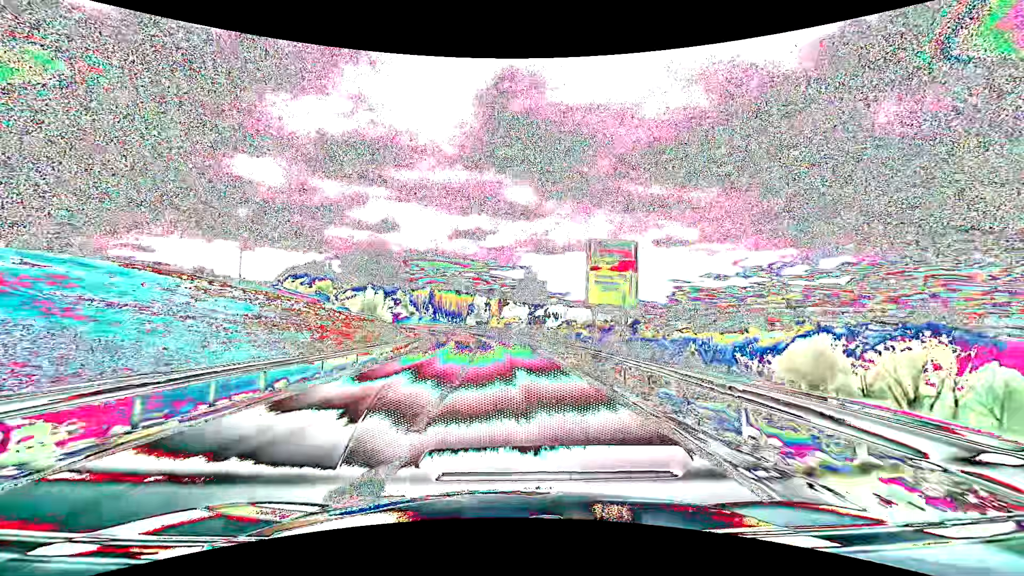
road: secondary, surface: asphalt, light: Day
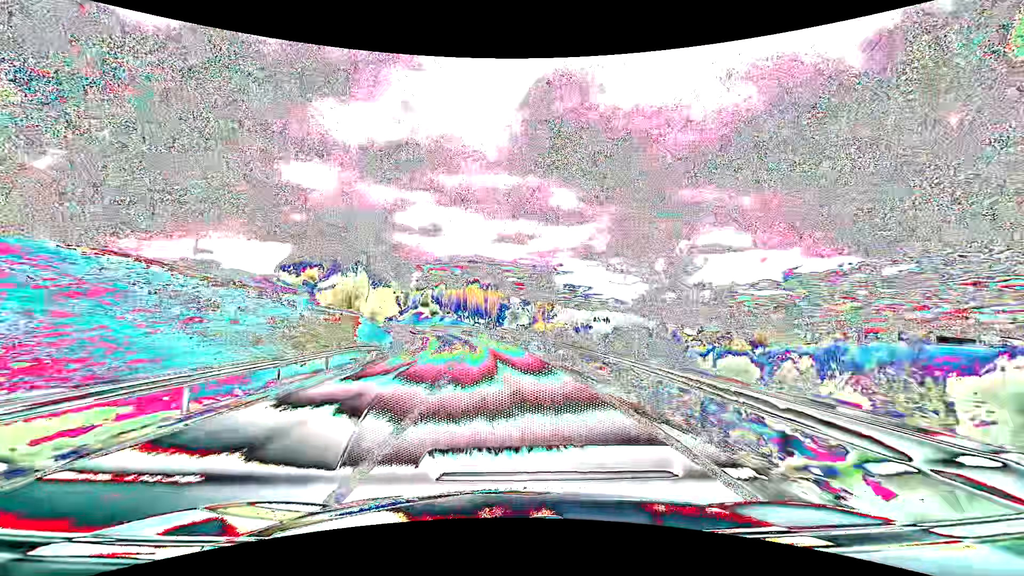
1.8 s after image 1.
(-1.3, +39.1) m; -5°
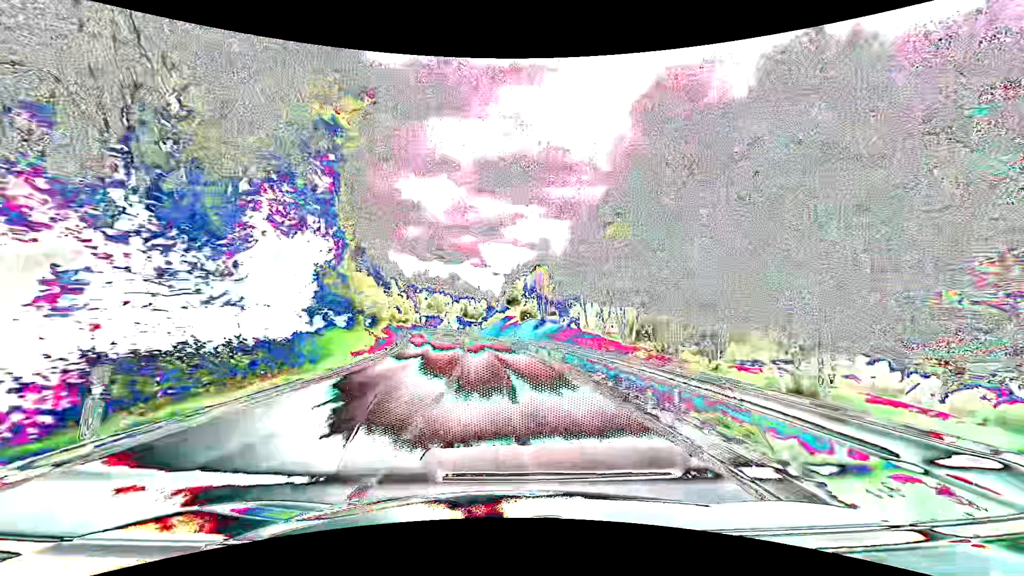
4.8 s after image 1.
(-6.6, +64.0) m; -12°
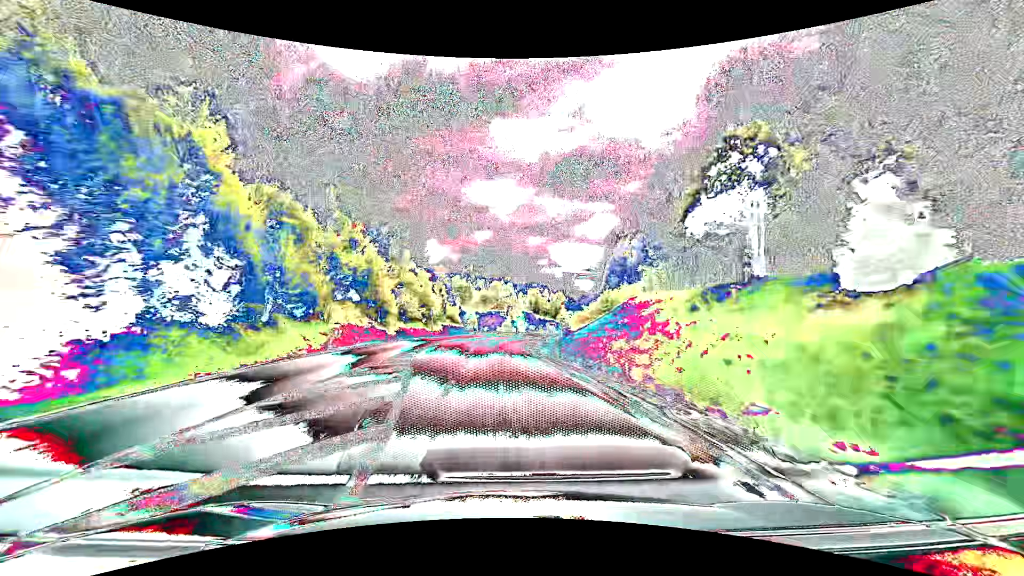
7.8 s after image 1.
(-5.3, +63.4) m; -8°
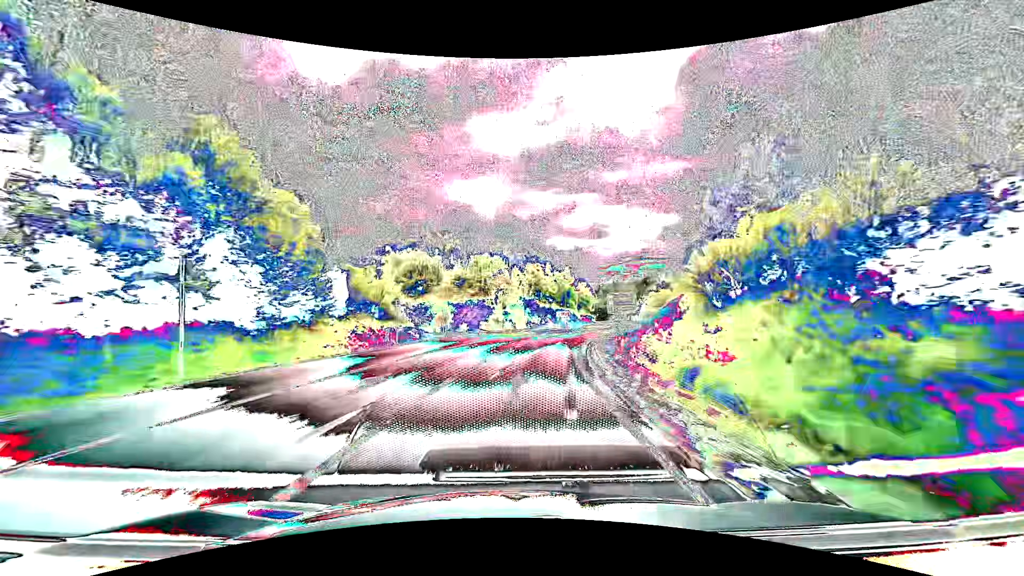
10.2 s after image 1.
(-0.6, +48.0) m; +1°
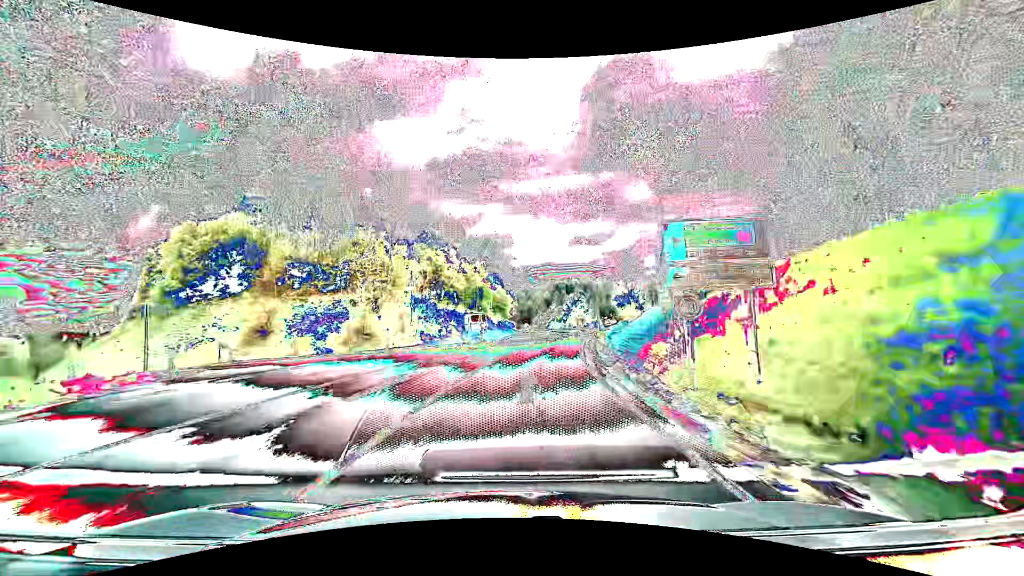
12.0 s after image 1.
(+2.9, +33.9) m; +10°
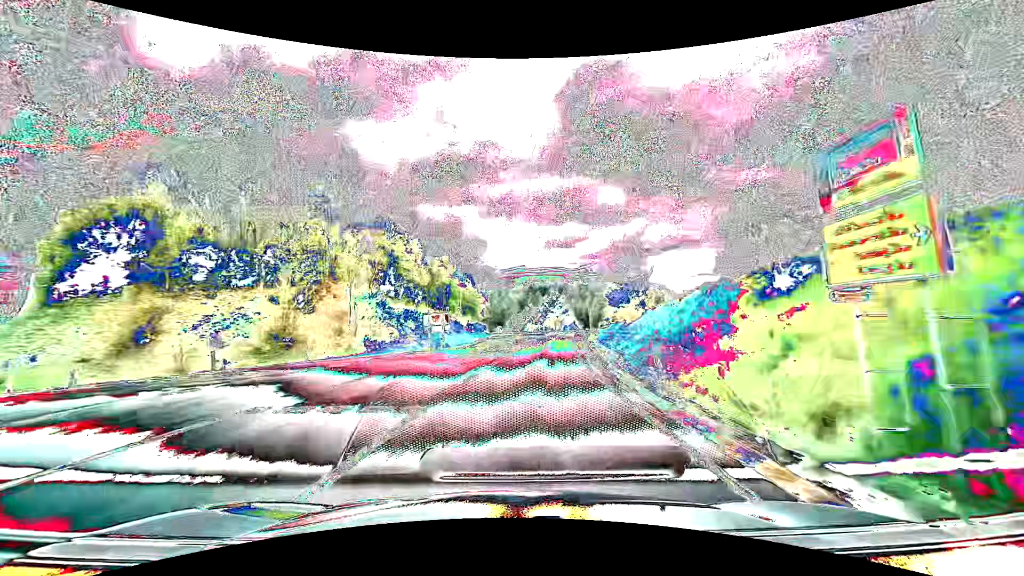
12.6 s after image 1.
(+0.3, +11.1) m; +3°
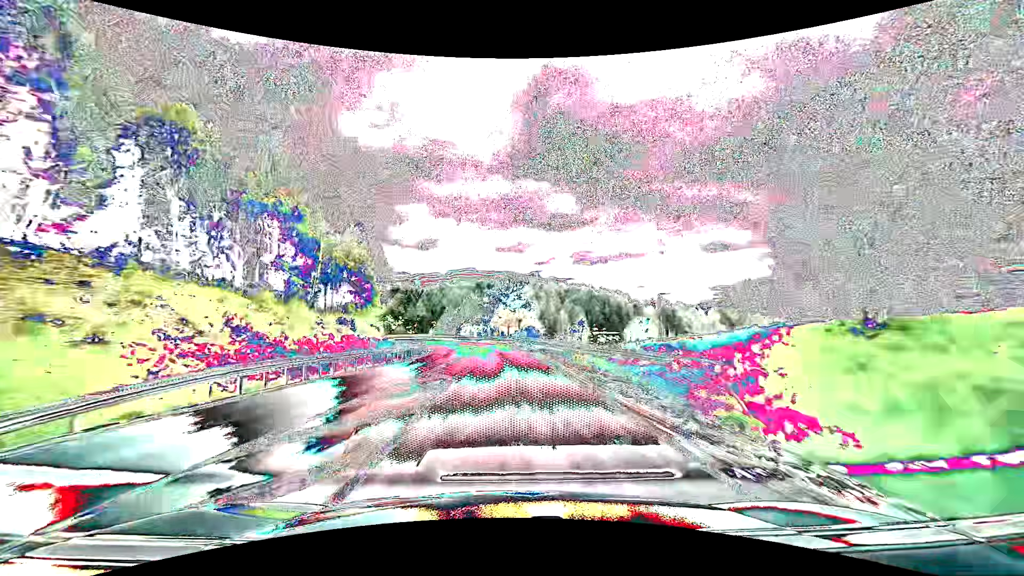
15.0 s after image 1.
(+3.2, +44.3) m; +6°
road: primary_link
(0, +10) (0, +20) (-1, +30) (-1, +40) (-2, +50) (-4, +60) (-6, +69) (-10, +79) (-14, +88) (-18, +97) m
